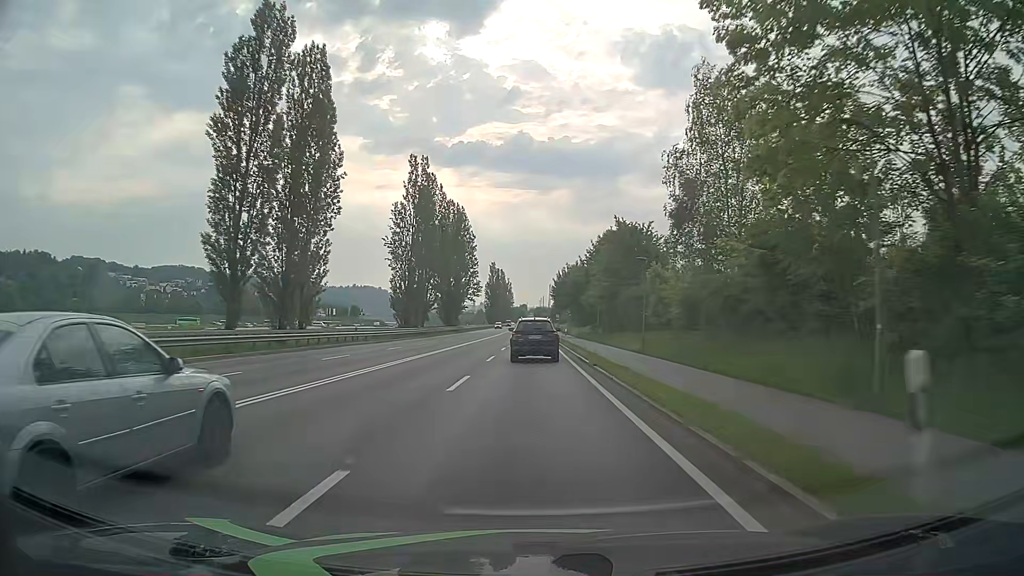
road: primary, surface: asphalt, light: Day
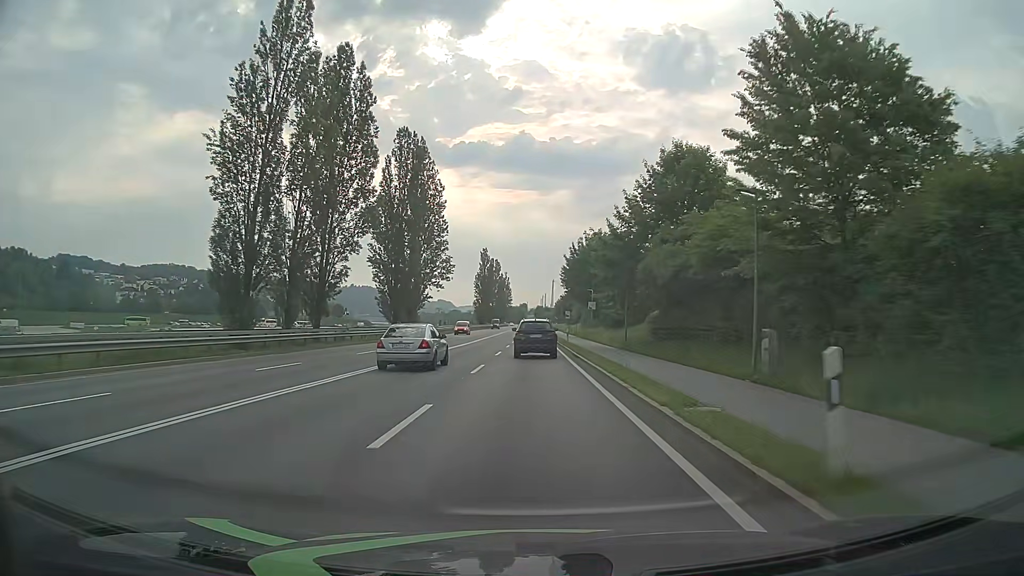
(-0.1, +42.9) m; 0°
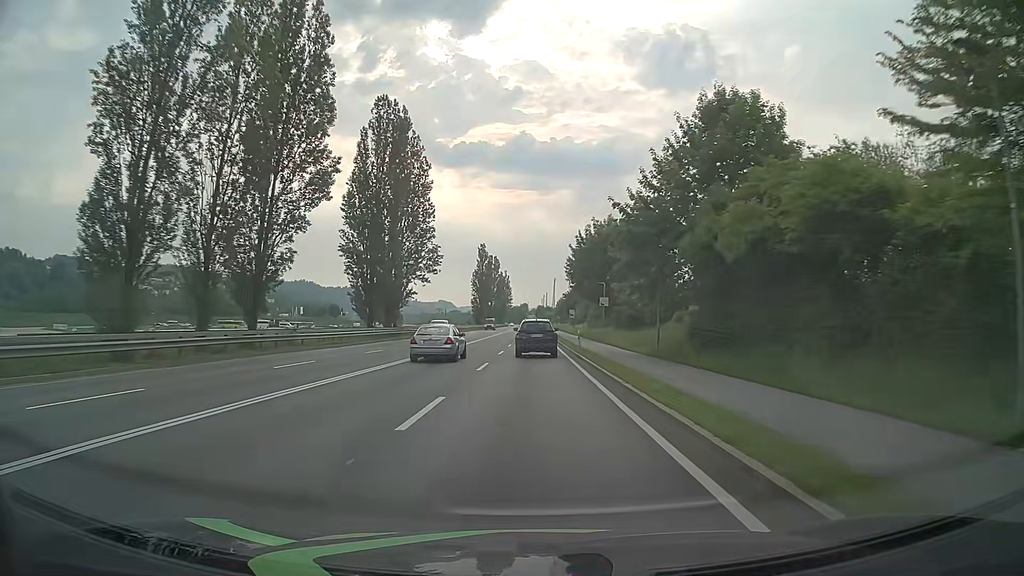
(0.0, +10.7) m; 0°
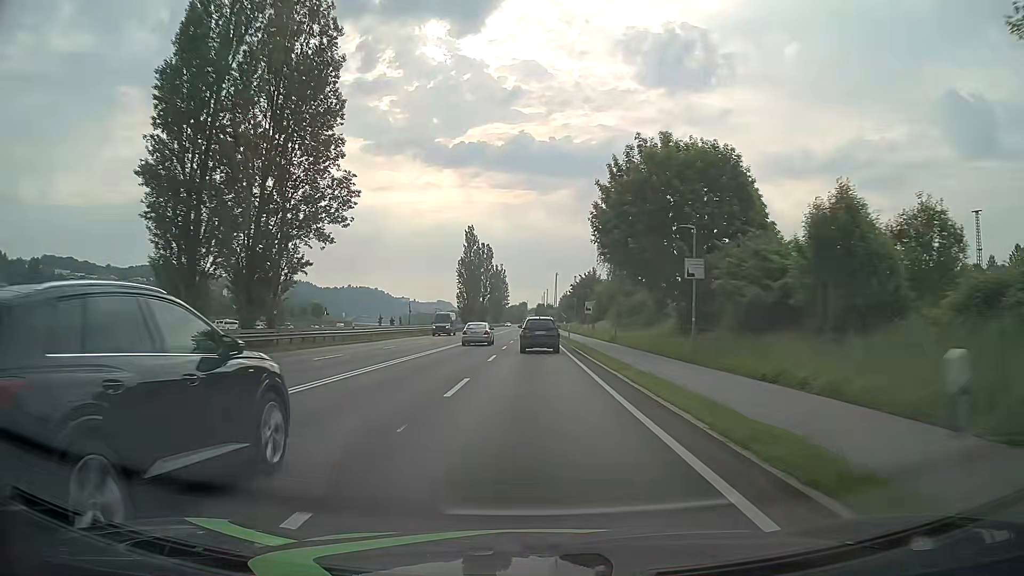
(-0.1, +32.2) m; 0°
(0, +10) (0, +20) (0, +30) (0, +40) (0, +50) (0, +60) (0, +70) (0, +80) (0, +90) (0, +100) m
